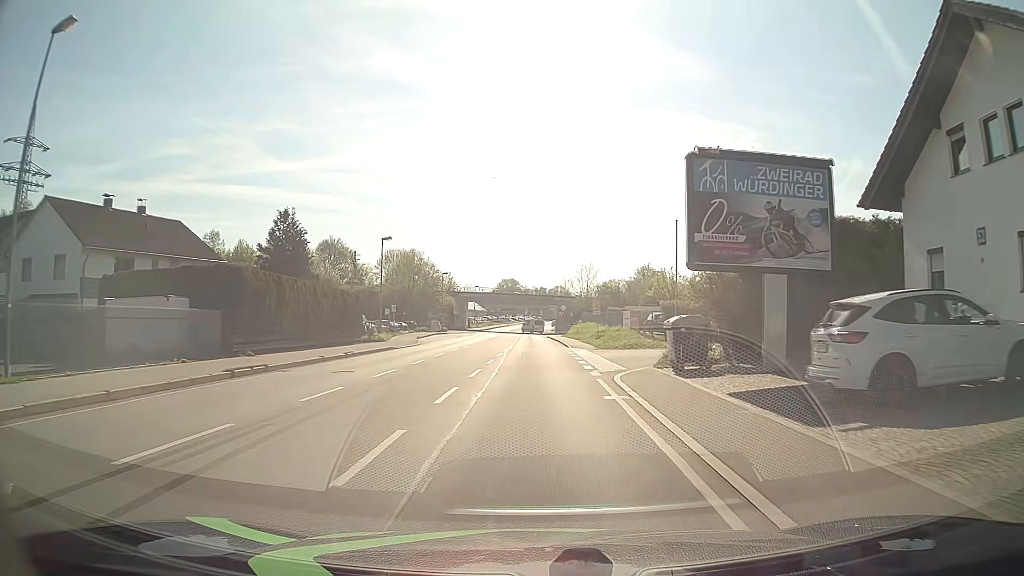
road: primary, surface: asphalt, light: Day
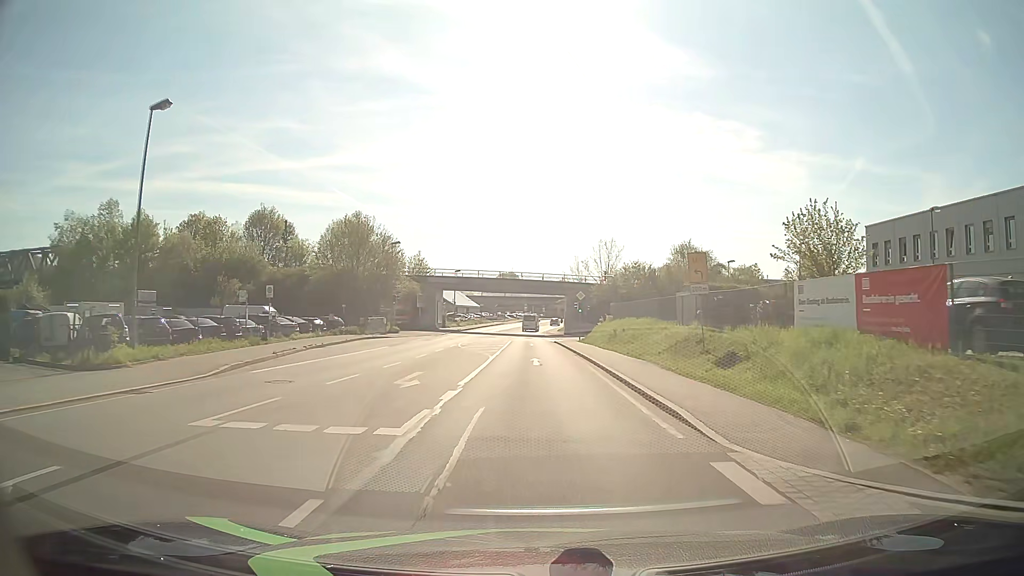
(+0.2, +33.2) m; 0°
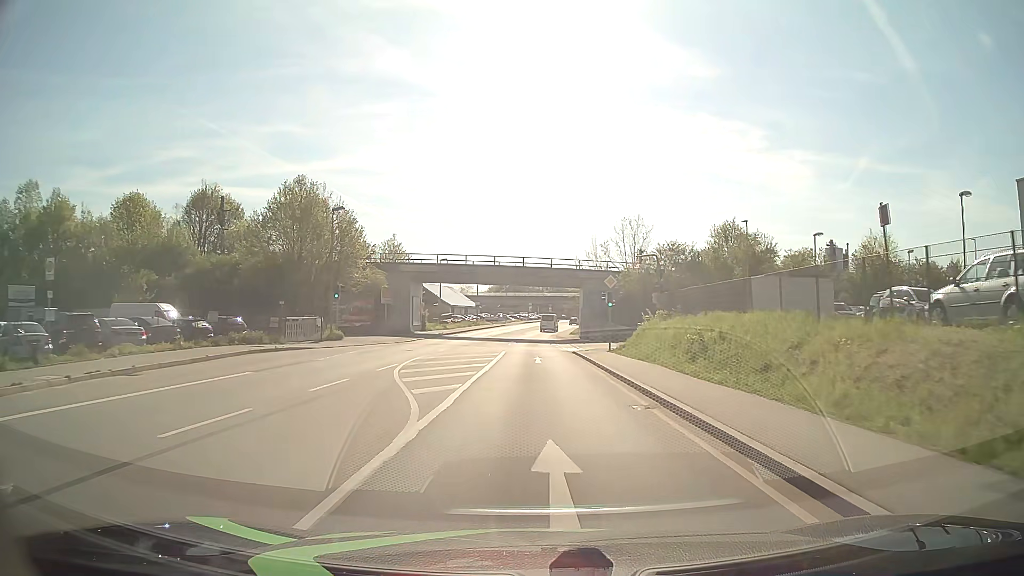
(0.0, +19.6) m; 0°
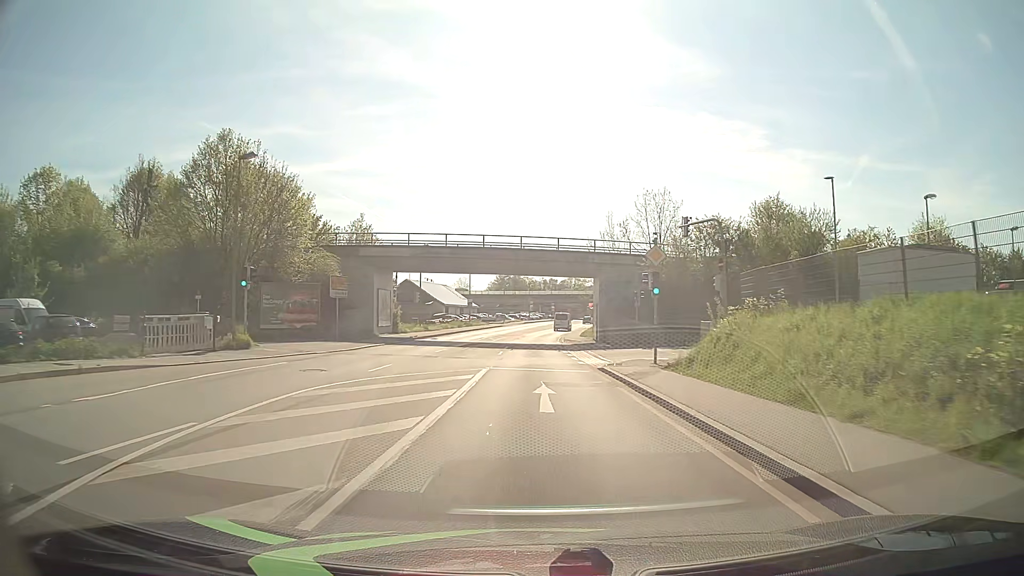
(0.0, +14.2) m; 0°
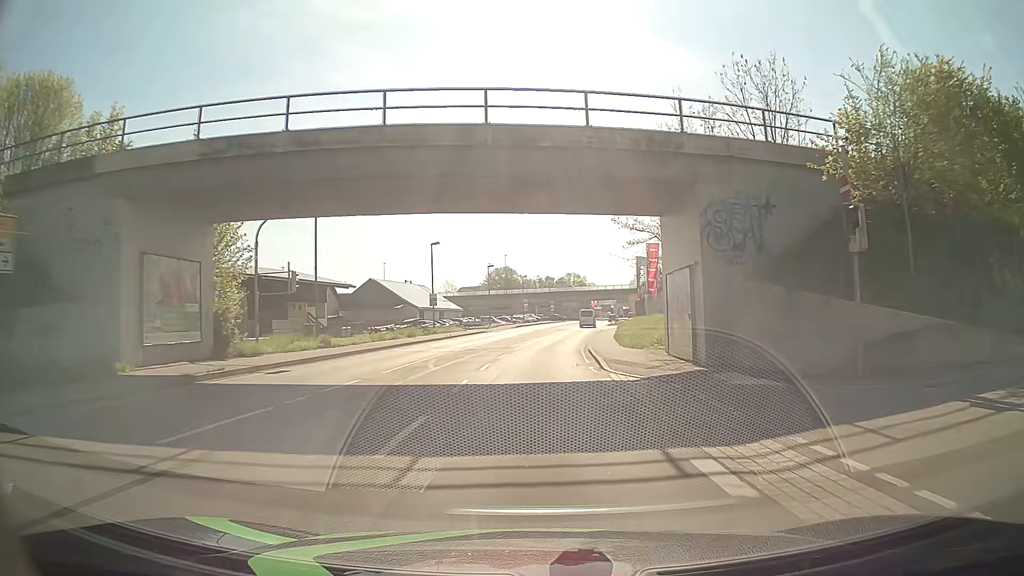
(+0.1, +29.5) m; +1°
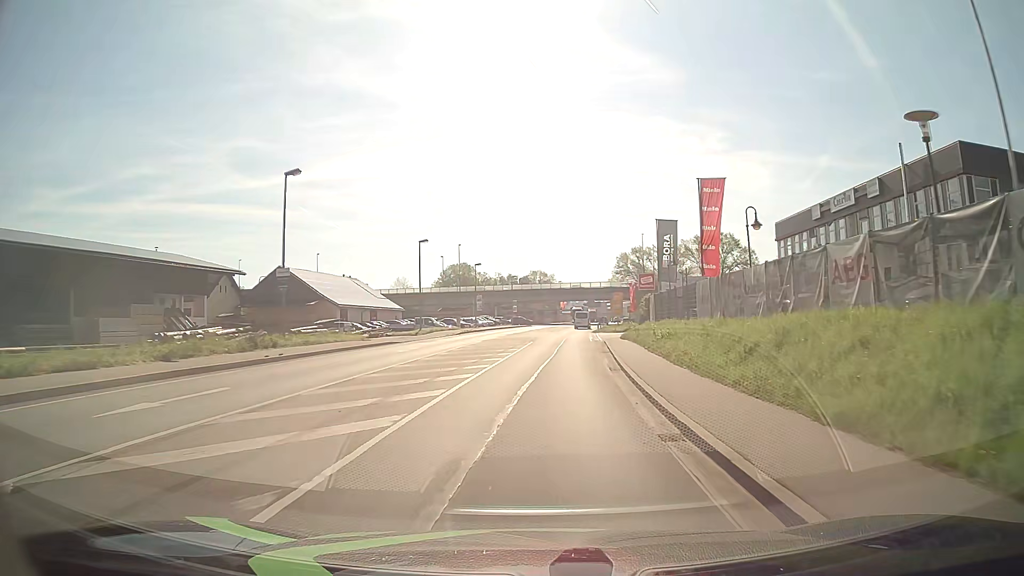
(+0.5, +29.9) m; +2°
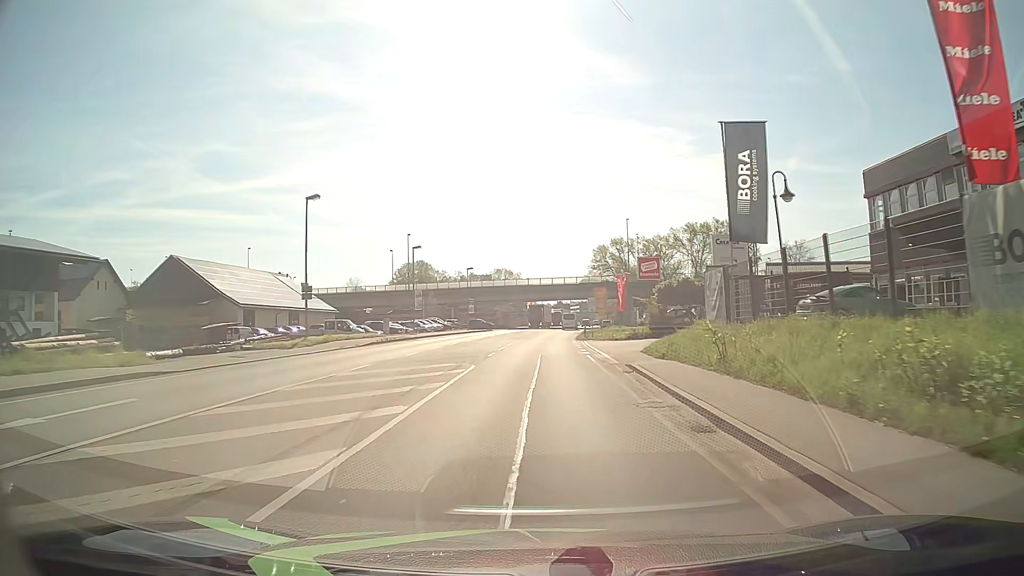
(+0.8, +22.6) m; +3°
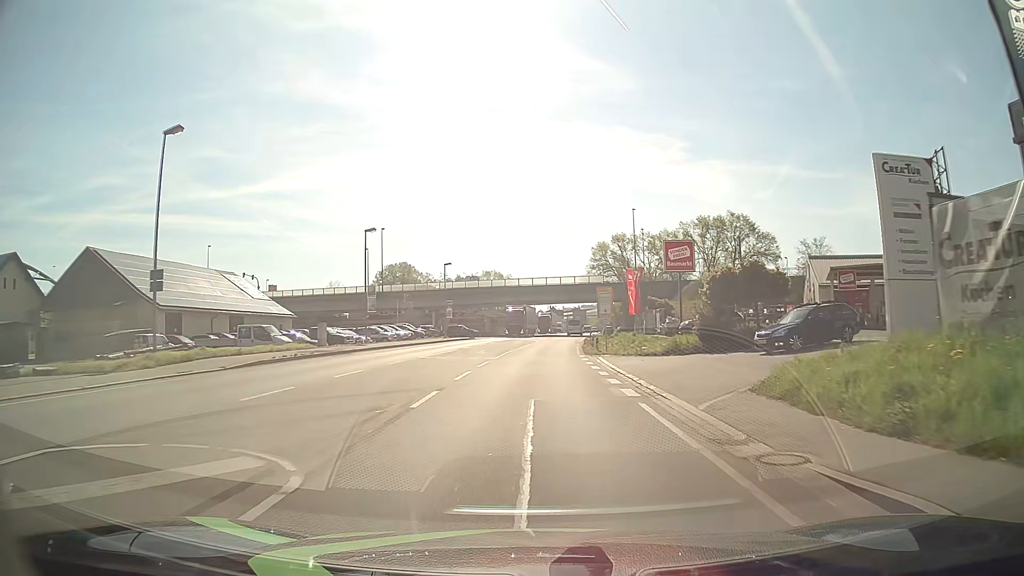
(+0.1, +15.1) m; +1°
(0, +10) (0, +20) (0, +30) (+1, +40) (+1, +50) (+2, +60) (+3, +70) (+4, +80) (+5, +90) (+6, +100) m
